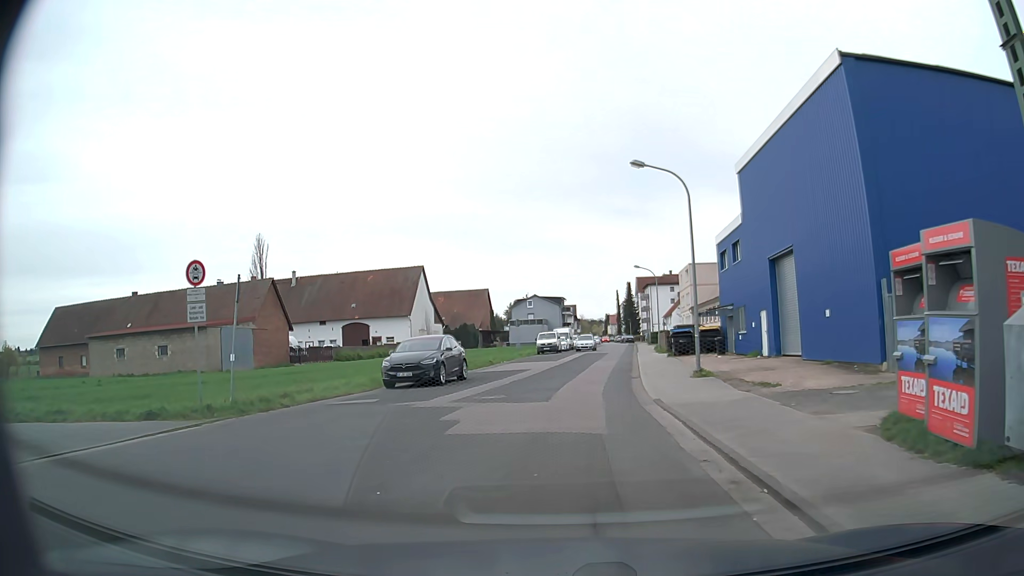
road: residential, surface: asphalt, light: Day
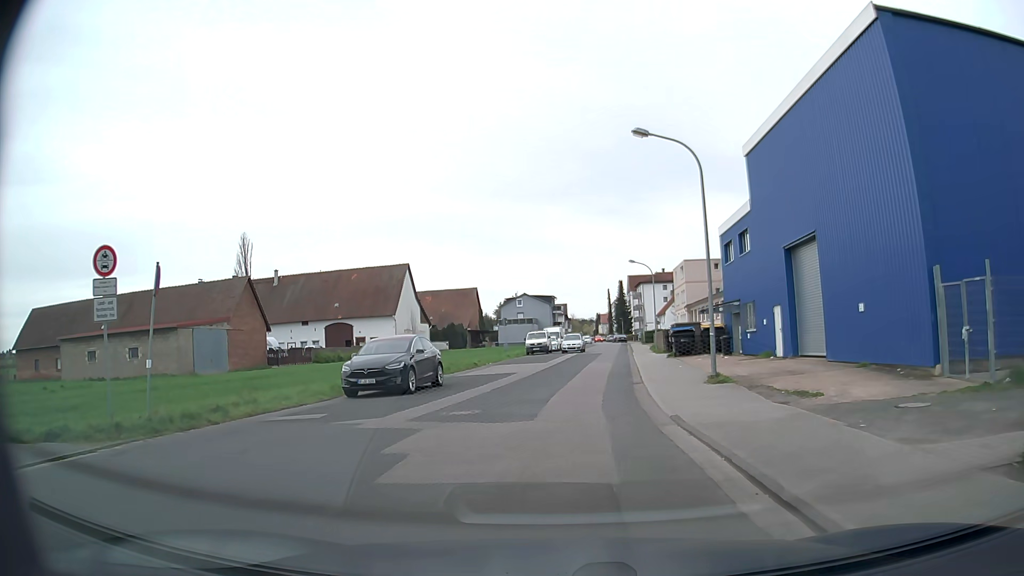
(-0.1, +3.5) m; 0°
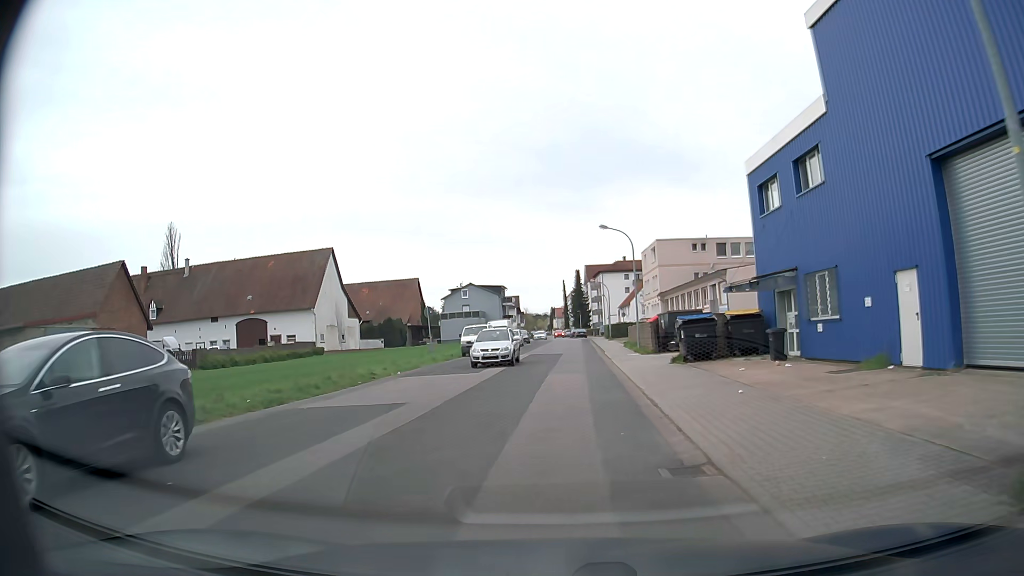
(+0.3, +14.2) m; +4°
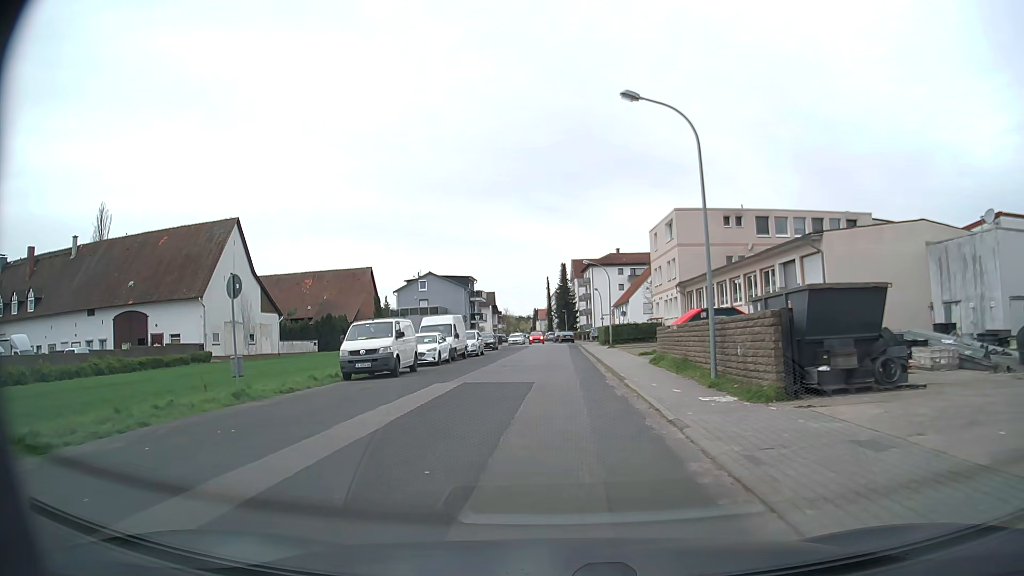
(+0.1, +20.8) m; 0°
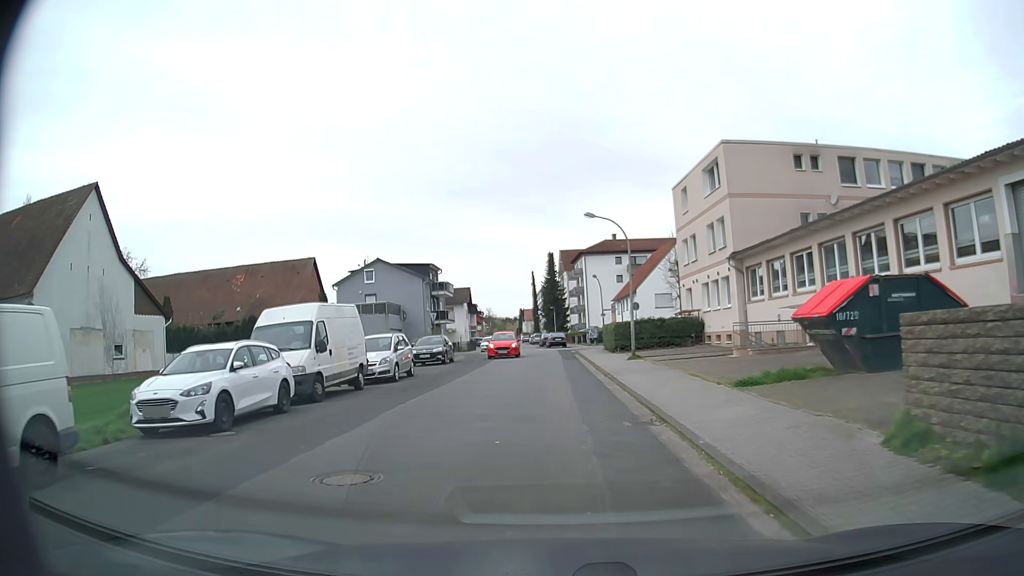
(+0.2, +19.2) m; +1°
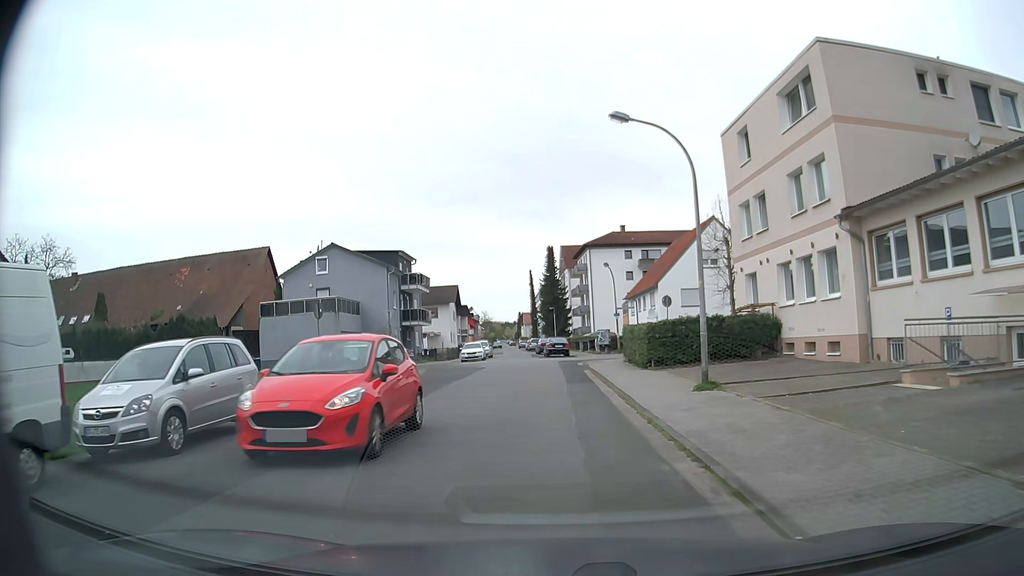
(+0.2, +13.6) m; 0°
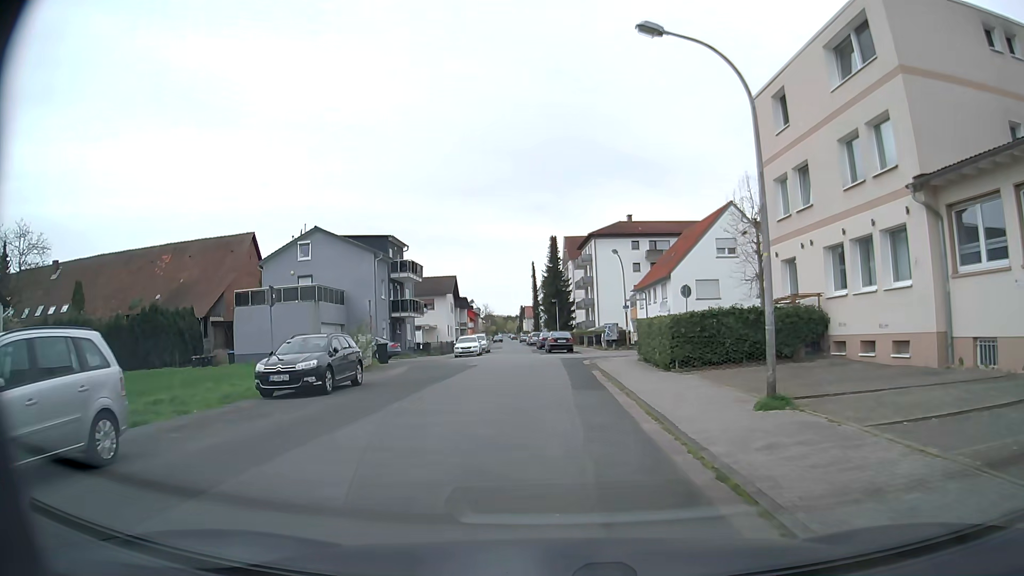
(0.0, +4.4) m; 0°
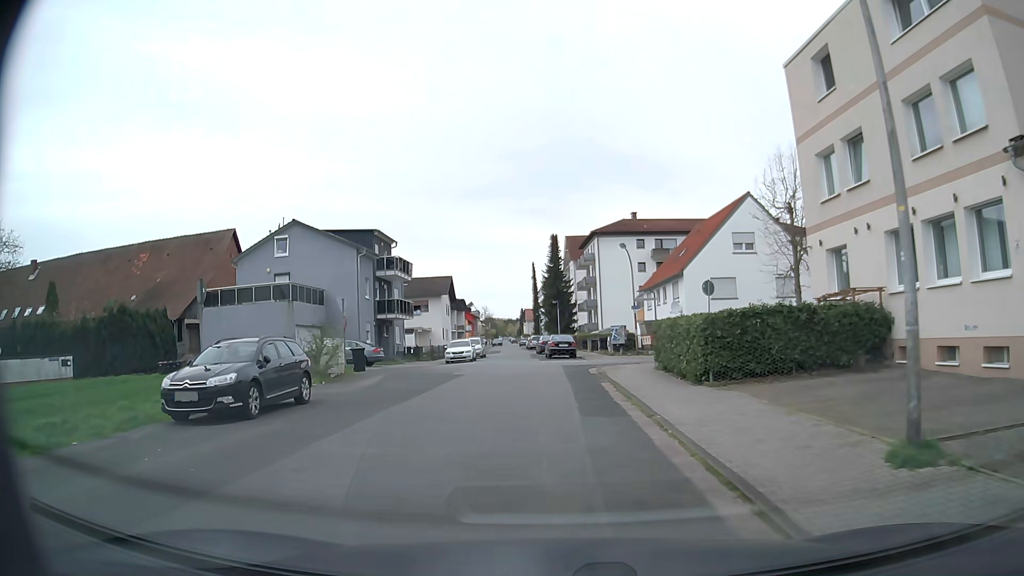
(0.0, +4.3) m; 0°
(0, +10) (0, +20) (0, +30) (-2, +40) (-3, +50) (-3, +60) (-4, +70) (-4, +80) (-5, +90) (-5, +100) m
